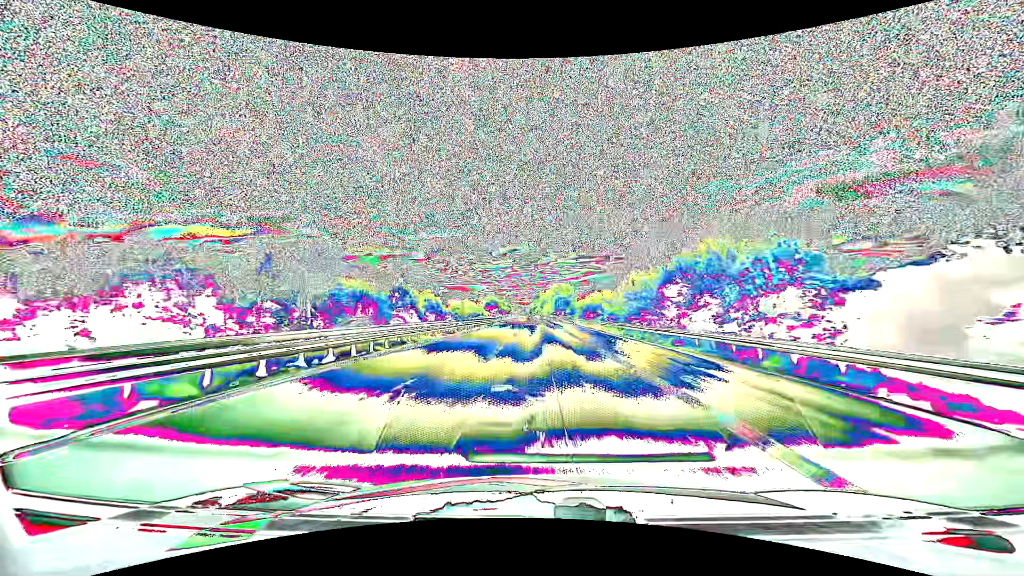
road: motorway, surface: asphalt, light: Day
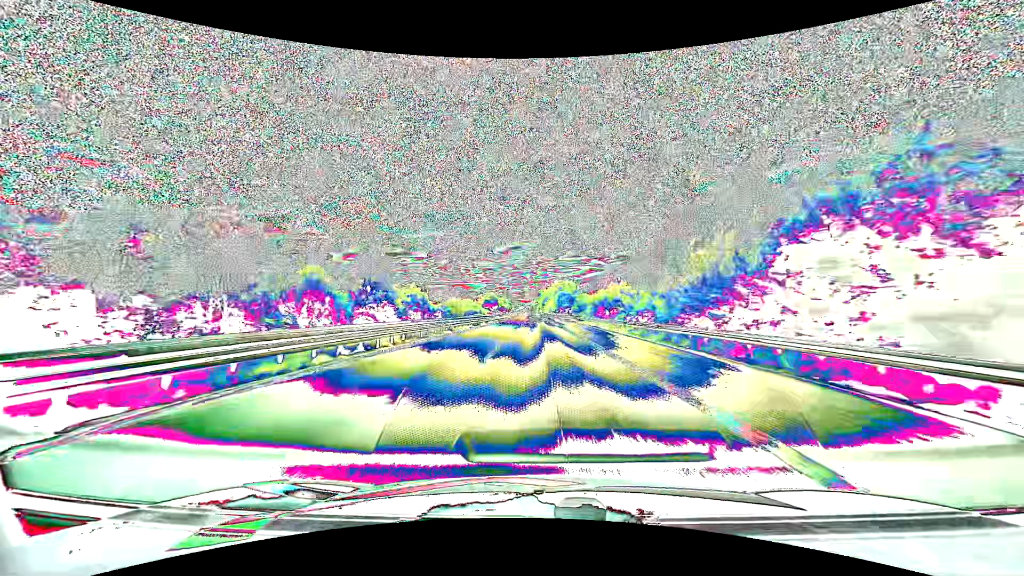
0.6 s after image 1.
(0.0, +19.3) m; 0°
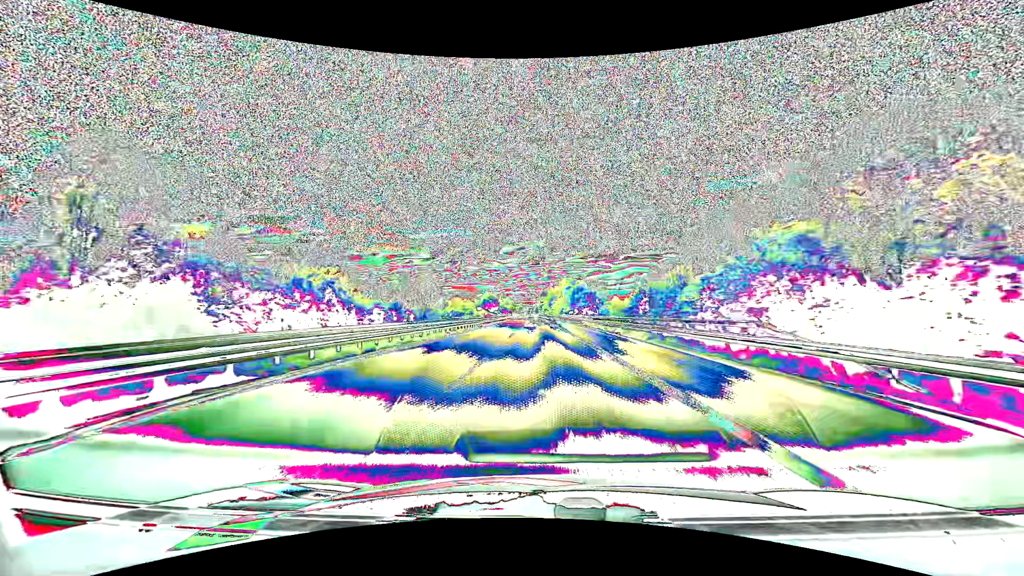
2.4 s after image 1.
(-0.4, +58.4) m; -1°
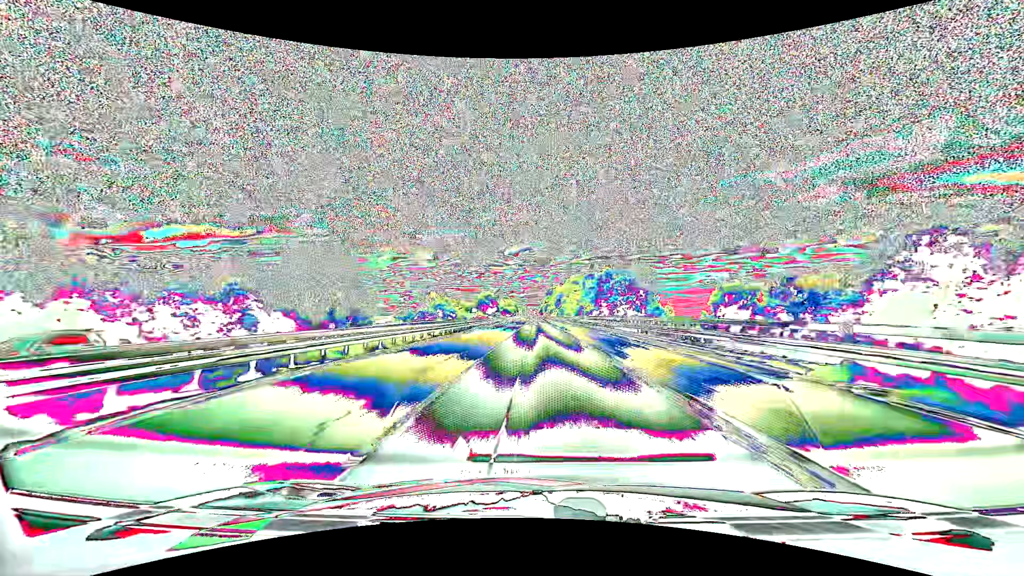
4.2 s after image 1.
(-0.3, +59.1) m; 0°
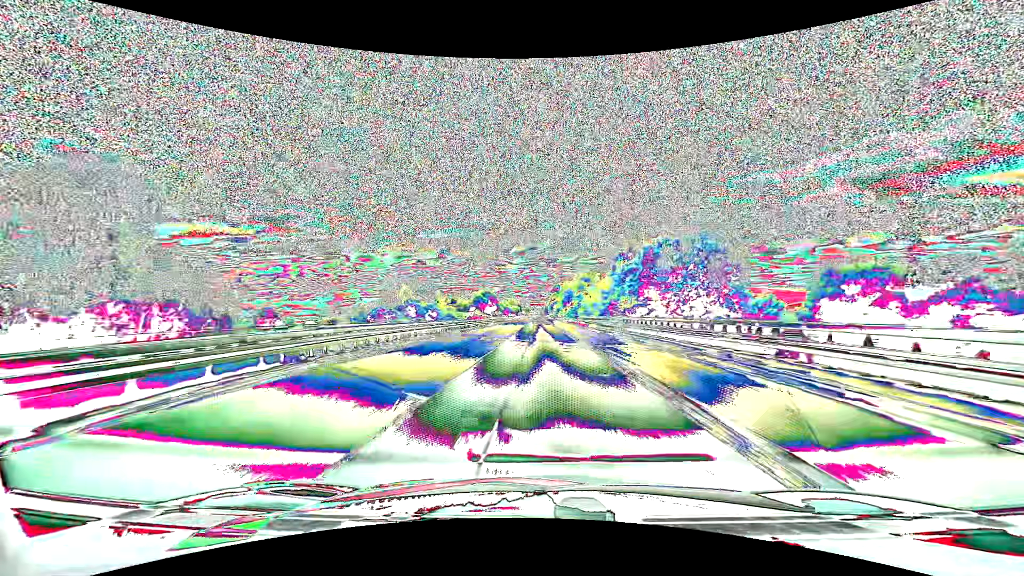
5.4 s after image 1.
(-0.2, +39.8) m; -1°
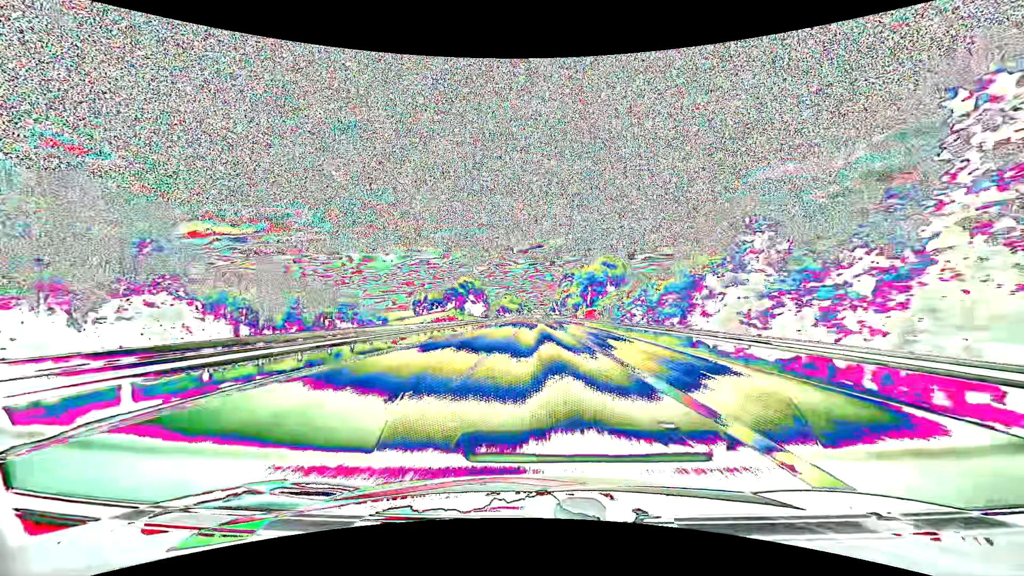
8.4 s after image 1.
(-0.6, +100.5) m; -1°
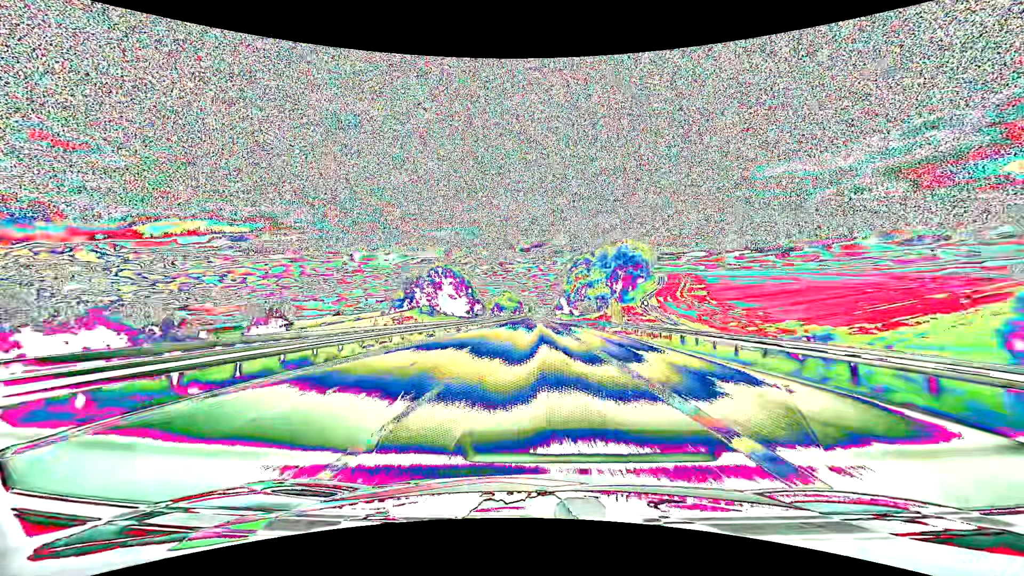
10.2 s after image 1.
(+0.1, +60.9) m; 0°
(0, +10) (0, +20) (0, +30) (0, +40) (0, +50) (0, +60) (0, +70) (0, +80) (0, +90) (0, +100) m
